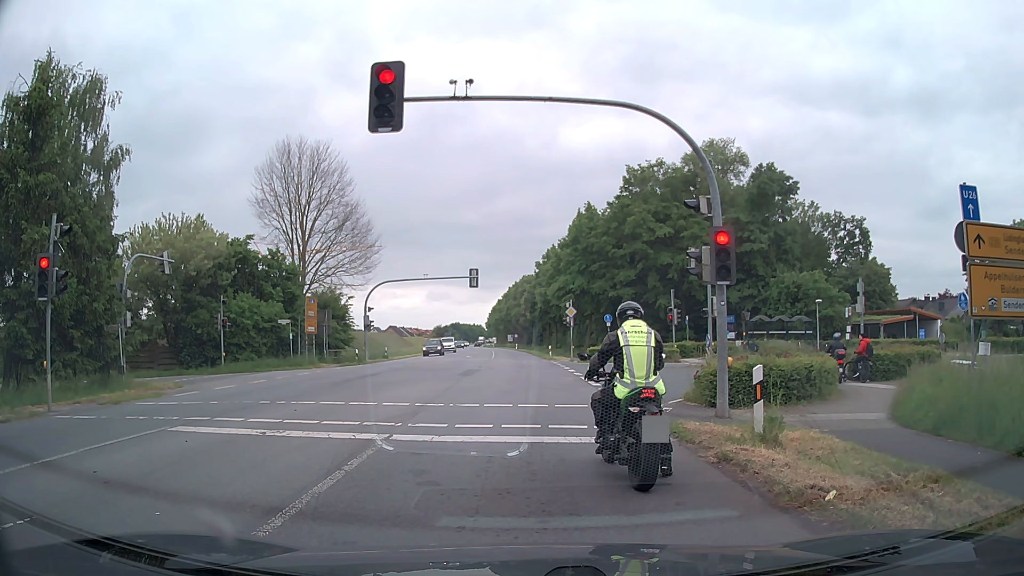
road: primary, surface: asphalt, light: Day
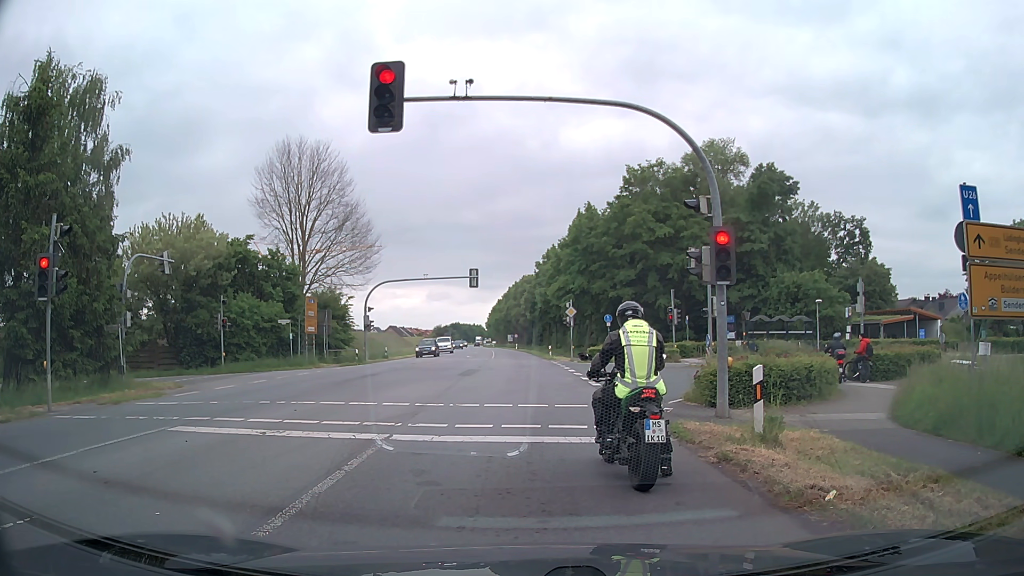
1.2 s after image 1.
(0.0, 0.0) m; 0°
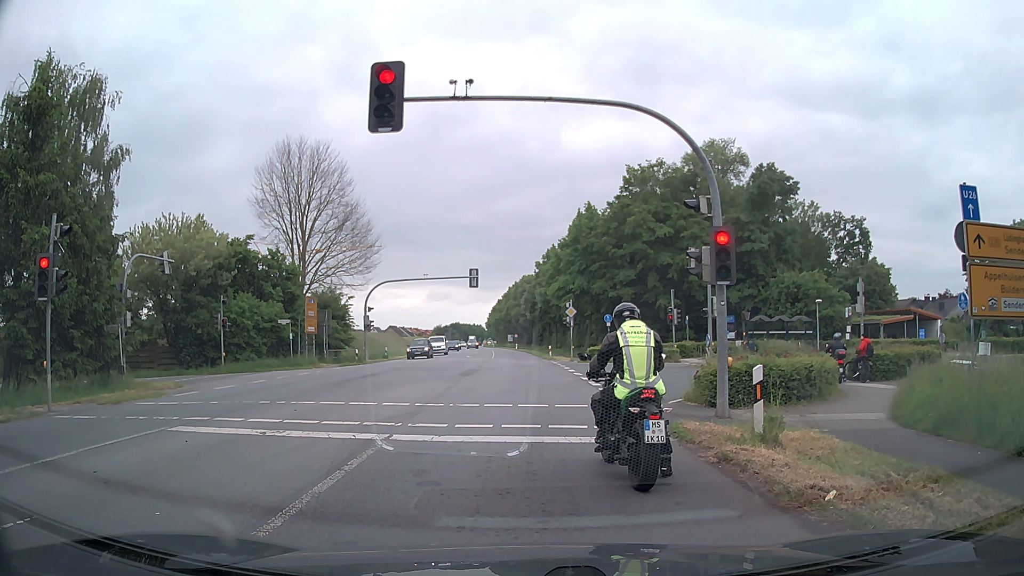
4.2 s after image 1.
(0.0, 0.0) m; 0°
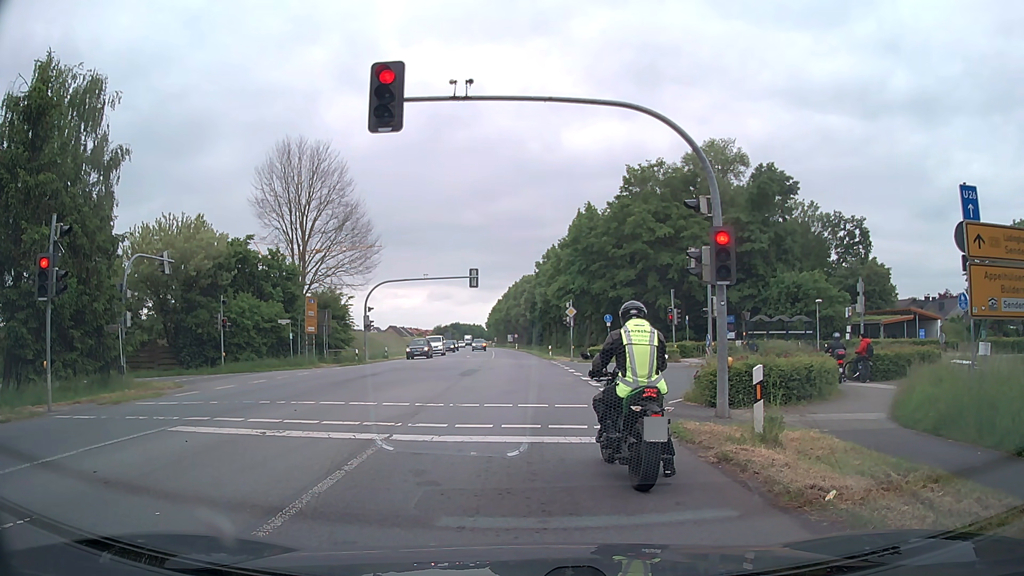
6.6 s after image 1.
(0.0, 0.0) m; 0°
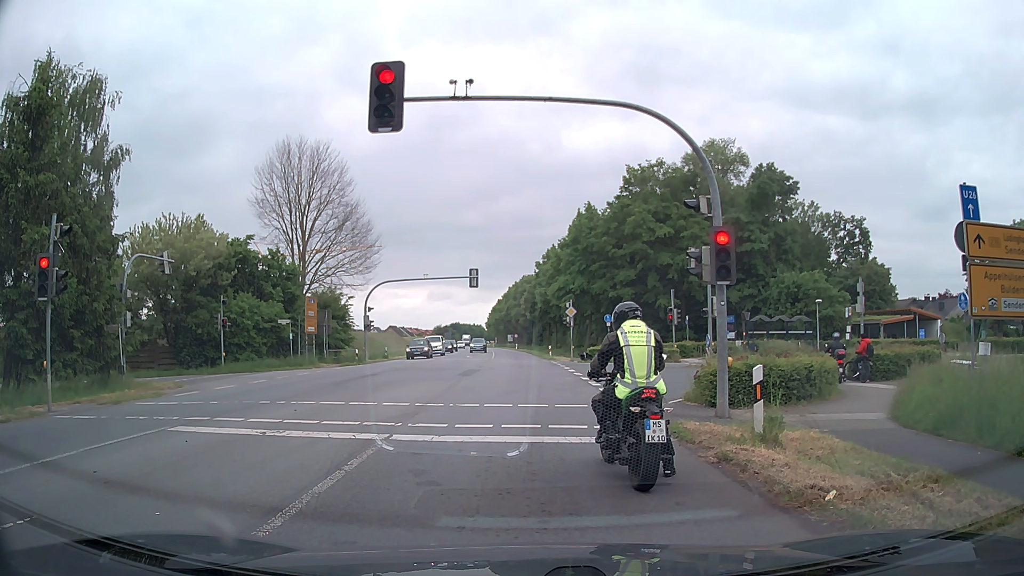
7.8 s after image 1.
(0.0, 0.0) m; 0°
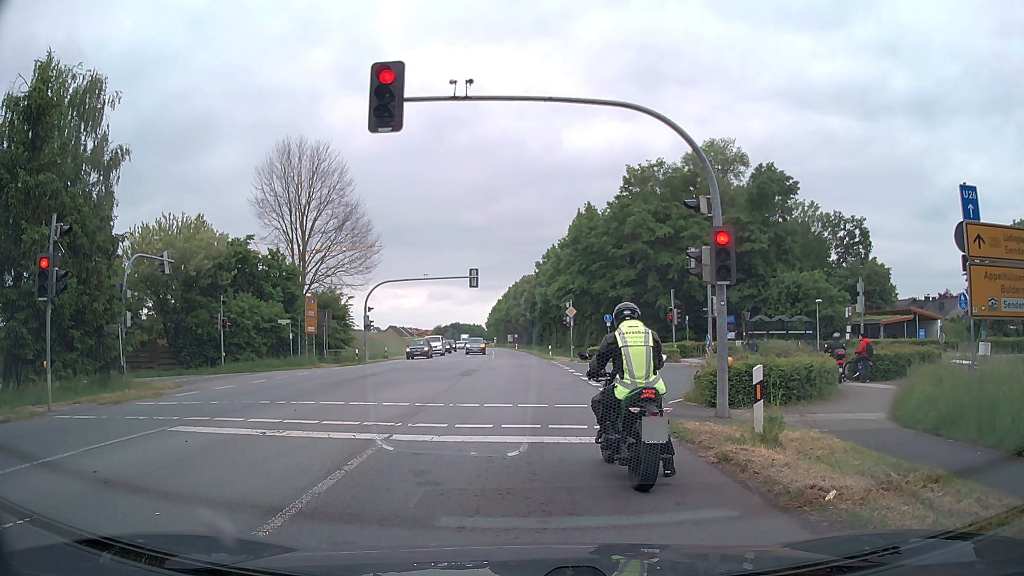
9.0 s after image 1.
(0.0, 0.0) m; 0°
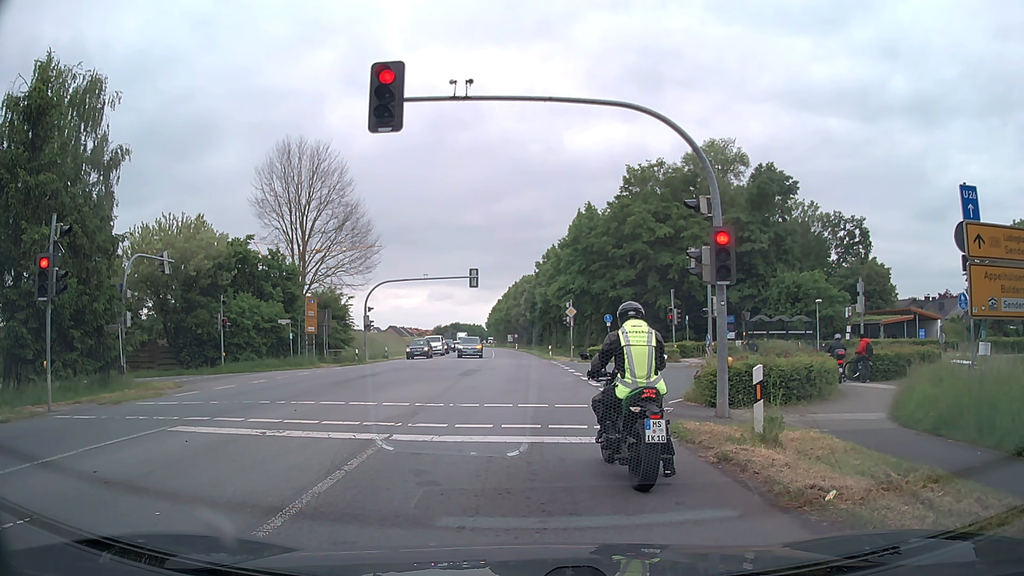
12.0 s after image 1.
(0.0, 0.0) m; 0°
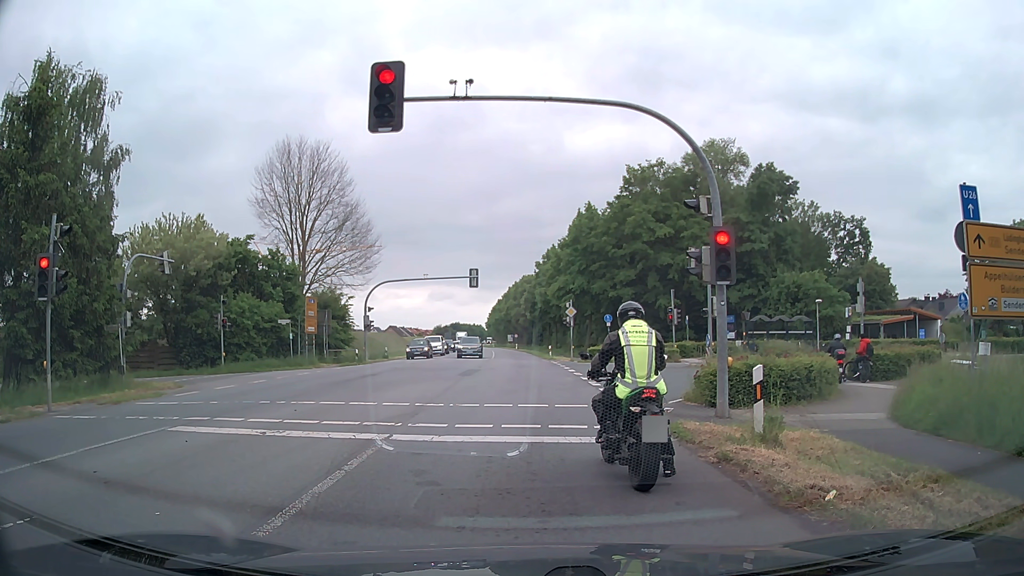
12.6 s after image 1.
(0.0, 0.0) m; 0°
(0, +10) (0, +20) (0, +30) (0, +40) (-1, +50) (-1, +60) (-2, +70) (-2, +80) (-3, +90) (-4, +100) m
